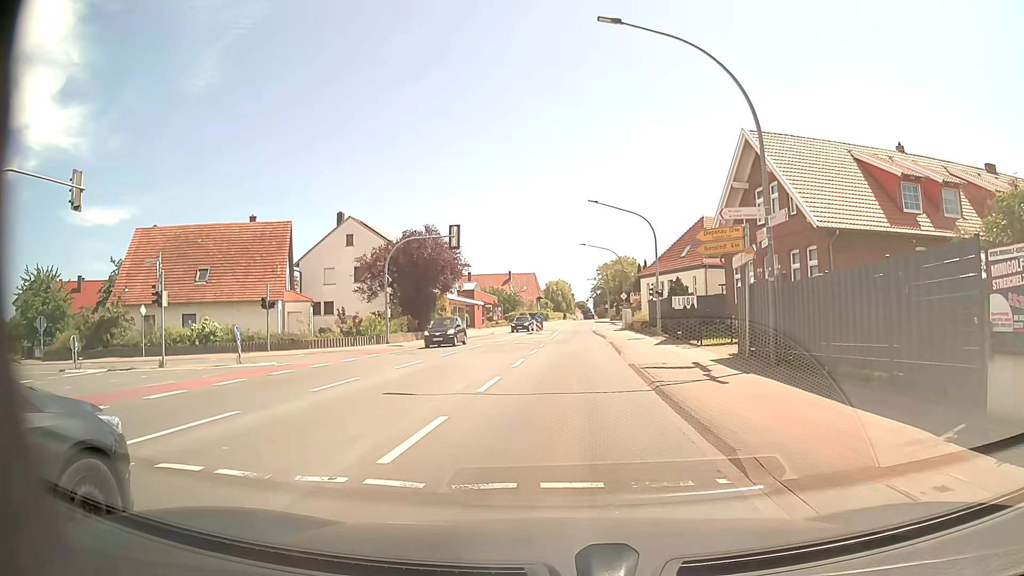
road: primary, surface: asphalt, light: Day
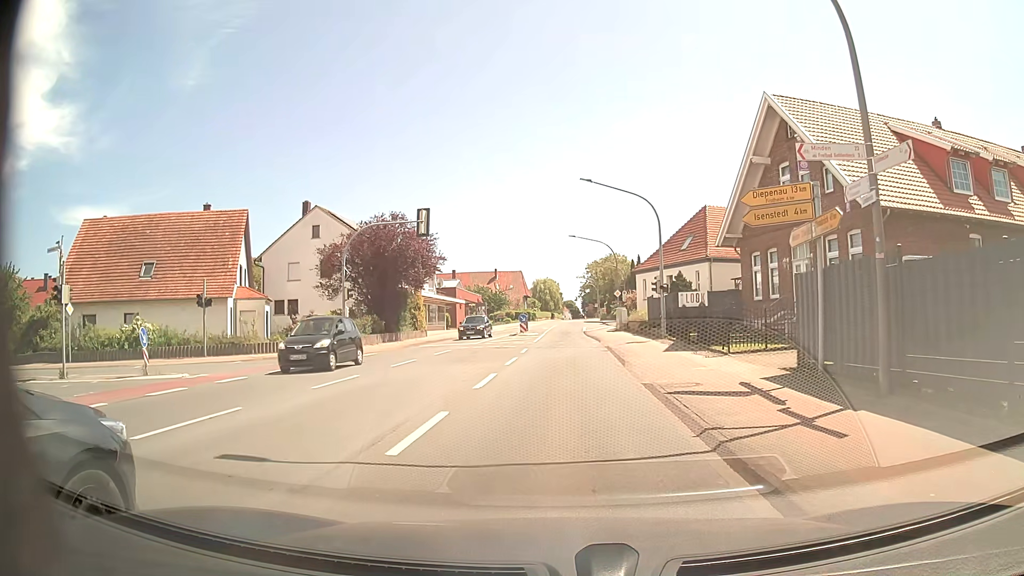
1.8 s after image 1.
(+0.1, +6.0) m; +2°
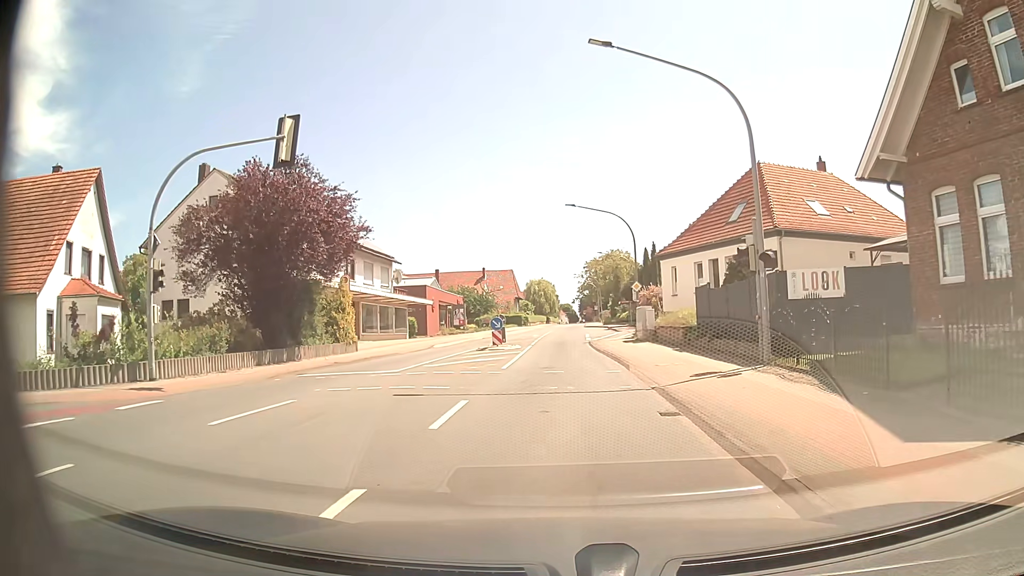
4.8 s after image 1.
(+0.2, +17.0) m; +1°
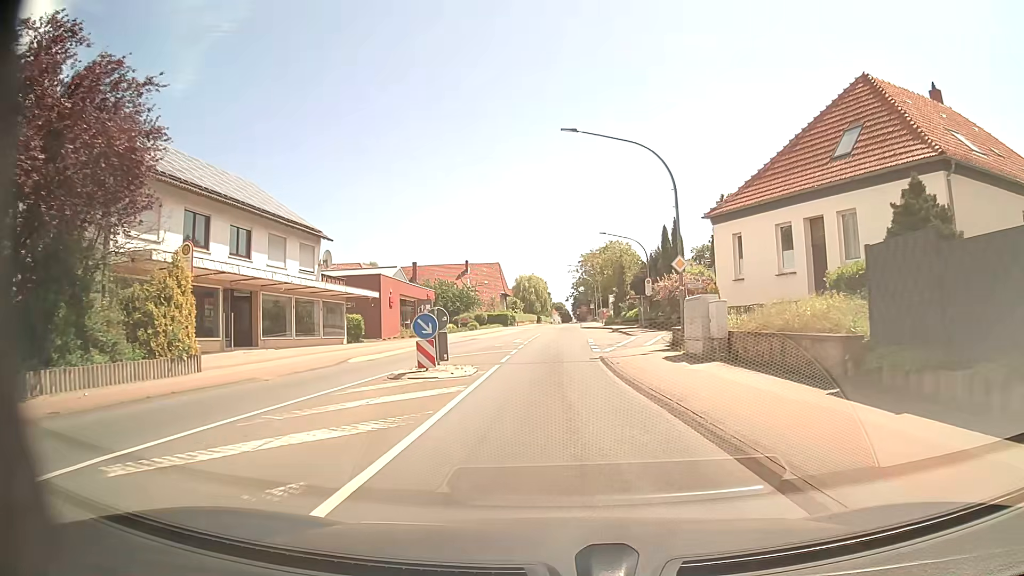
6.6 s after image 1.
(-0.2, +15.7) m; 0°
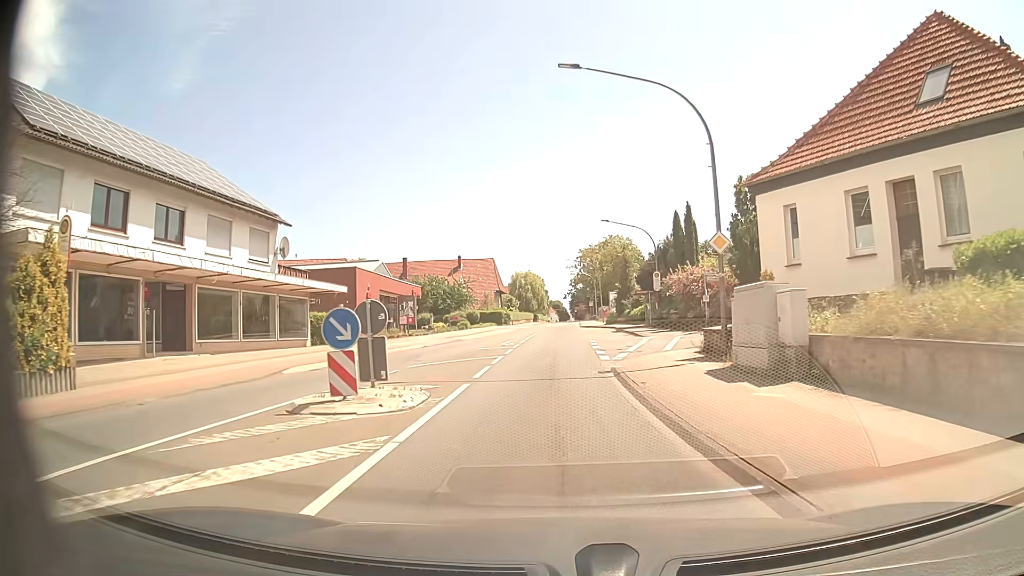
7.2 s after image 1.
(0.0, +6.1) m; 0°
(0, +10) (0, +20) (0, +30) (0, +40) (0, +50) (0, +60) (0, +70) (+1, +80) (+1, +90) (+1, +100) m
